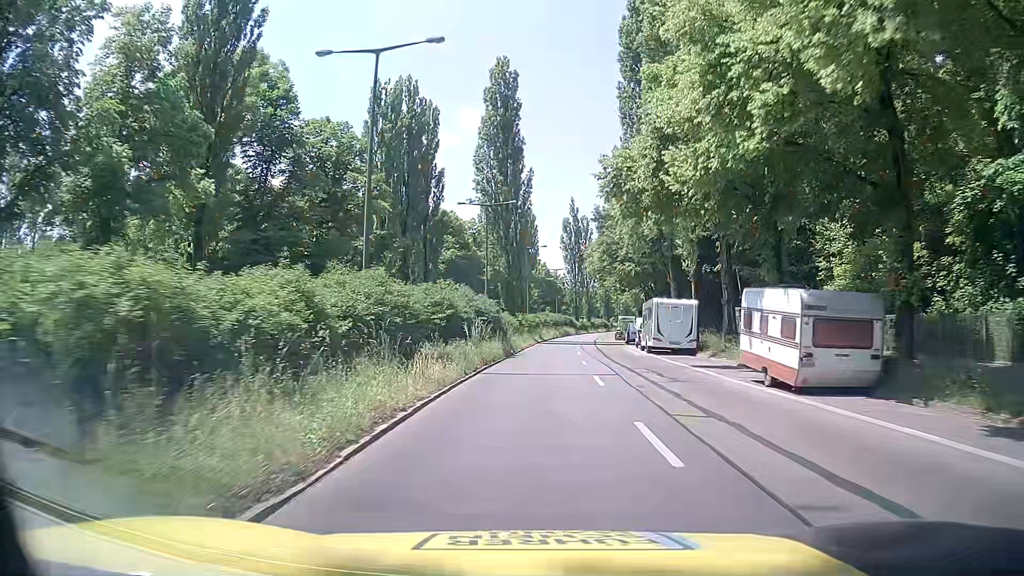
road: secondary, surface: asphalt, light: Day
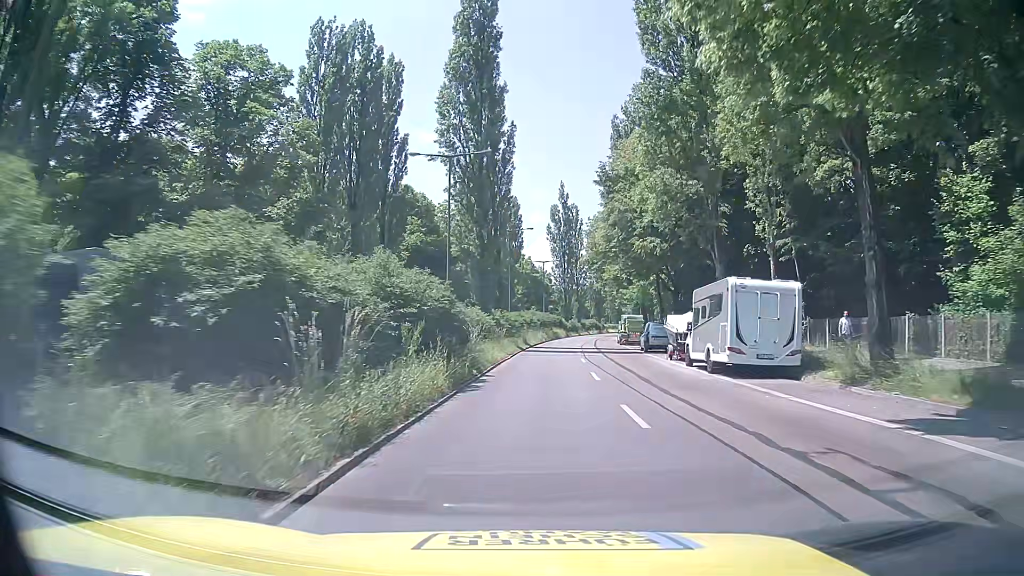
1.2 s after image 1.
(+0.3, +15.4) m; +2°
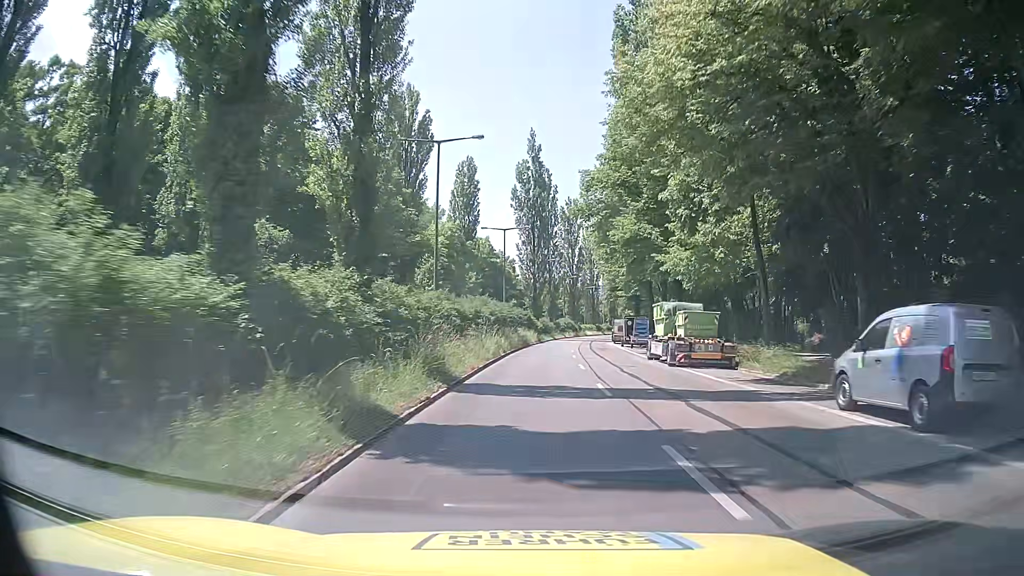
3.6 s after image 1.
(+0.7, +31.9) m; +3°
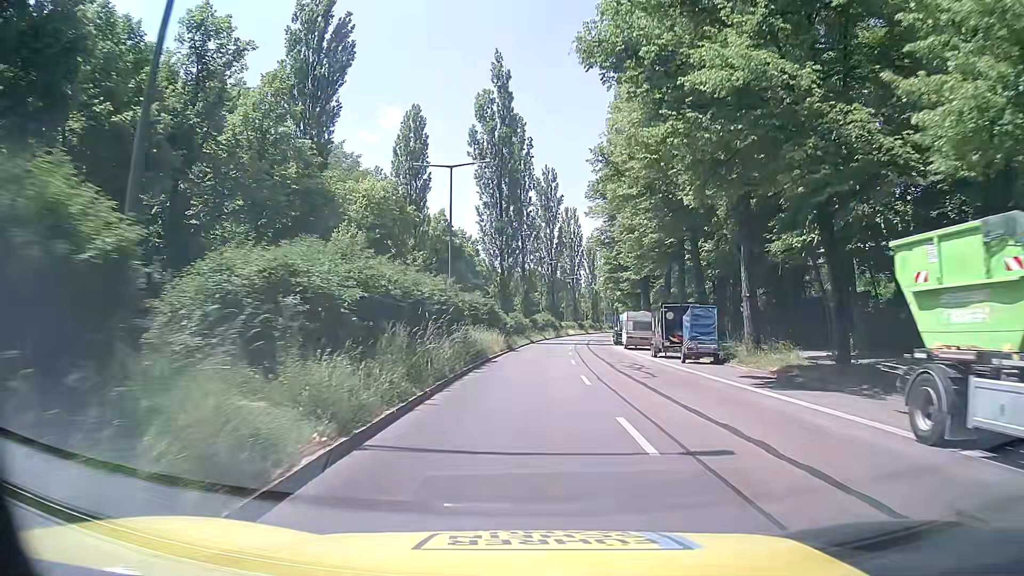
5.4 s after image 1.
(+0.4, +24.9) m; +2°
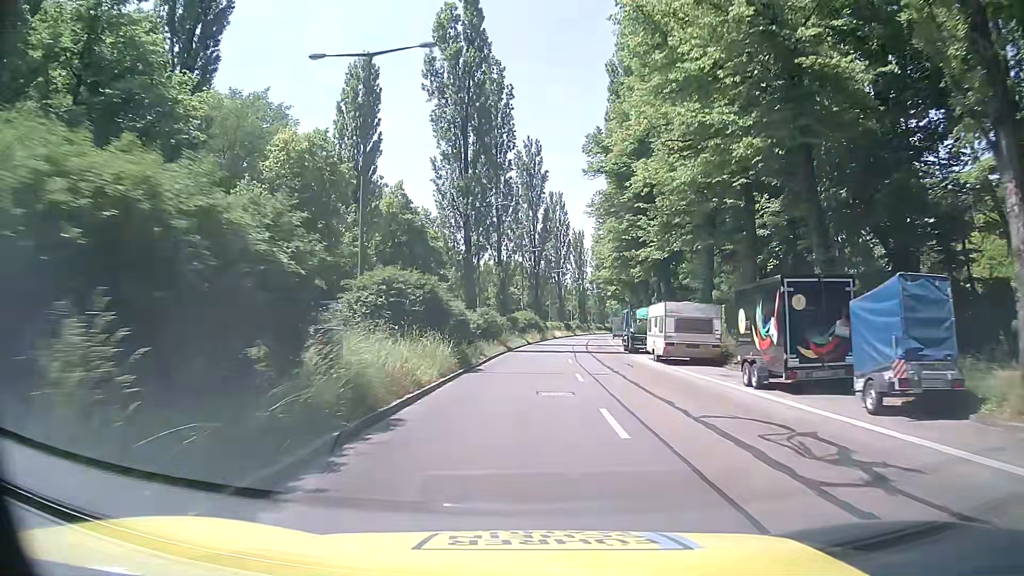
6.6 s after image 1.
(+0.3, +17.0) m; +2°
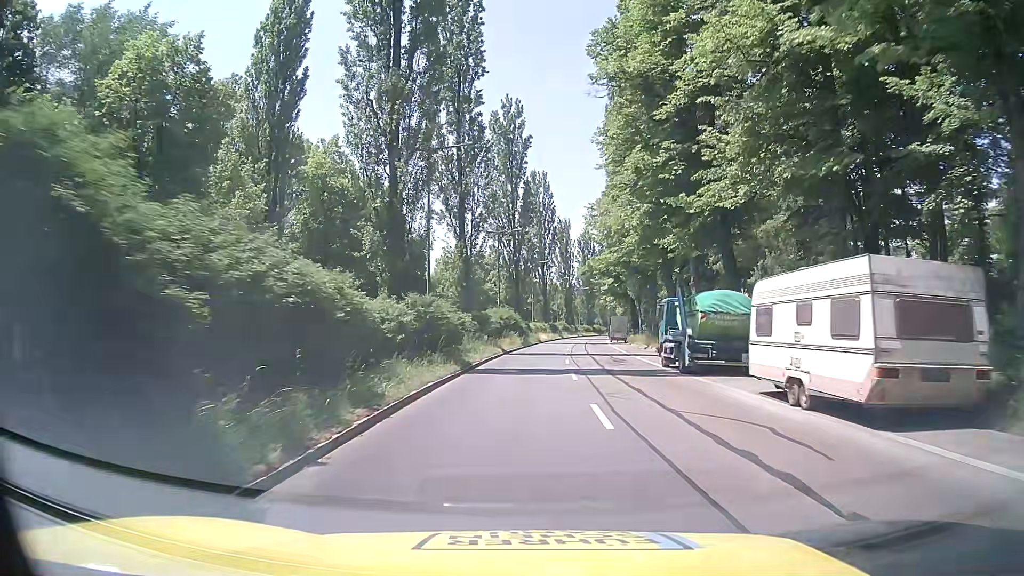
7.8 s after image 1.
(+0.2, +17.3) m; +2°
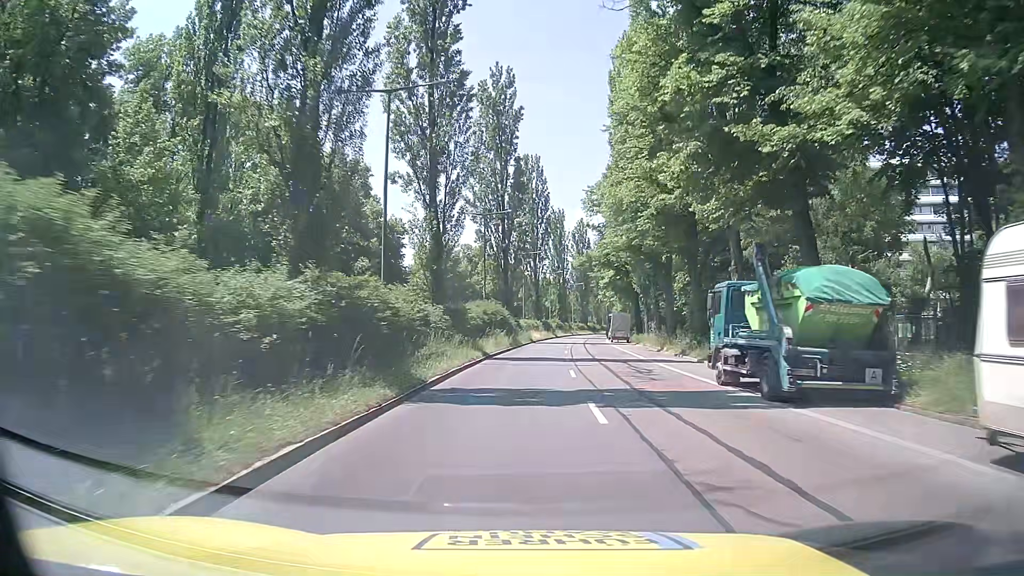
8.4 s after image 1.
(-0.1, +8.7) m; 0°
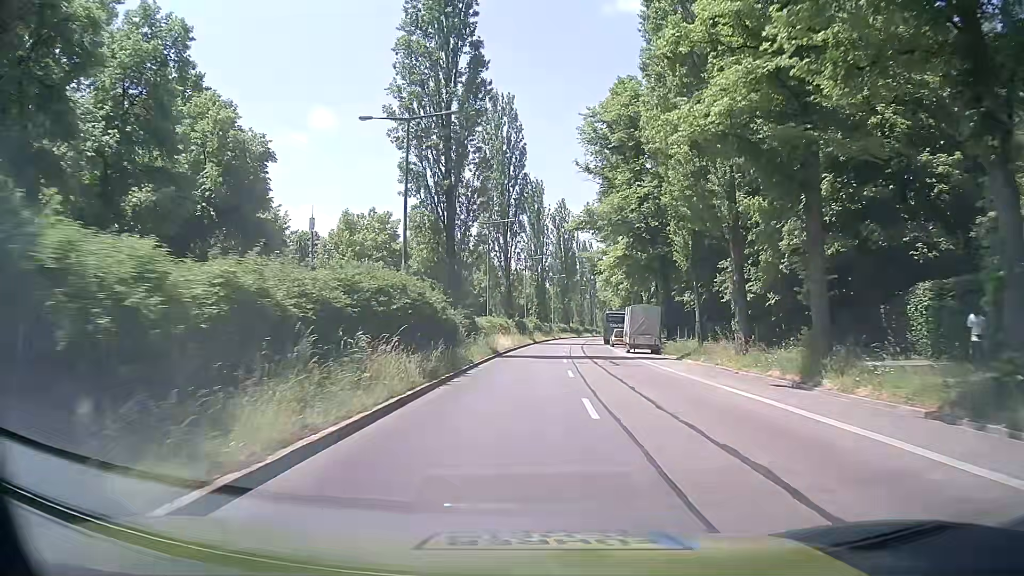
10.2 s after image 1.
(+0.8, +26.2) m; +3°
(0, +10) (0, +20) (+1, +30) (+1, +40) (+2, +50) (+3, +60) (+4, +70) (+5, +80) (+6, +90) (+8, +100) m
